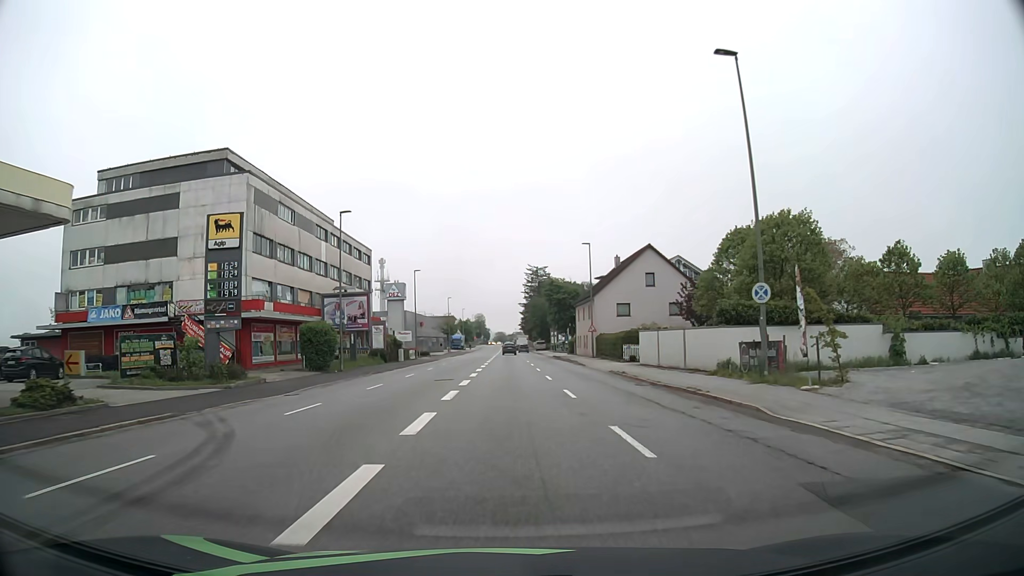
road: tertiary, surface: asphalt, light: Day
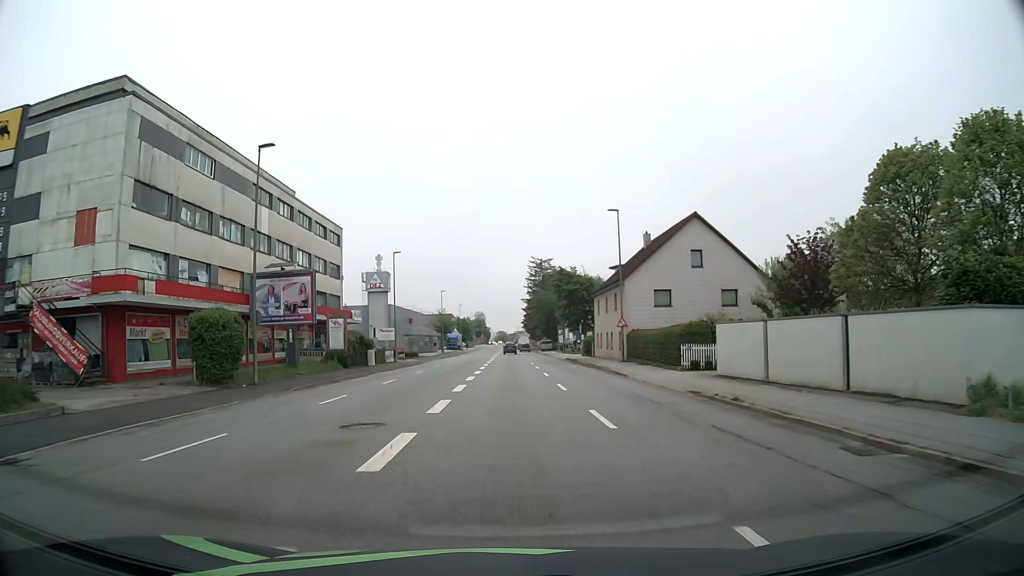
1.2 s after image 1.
(0.0, +15.3) m; 0°
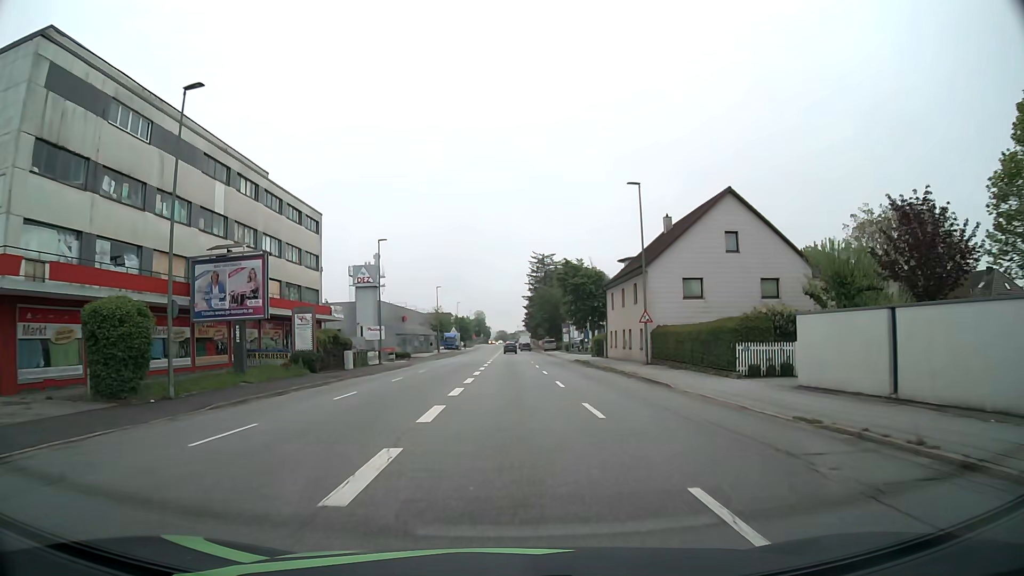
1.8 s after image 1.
(0.0, +7.6) m; 0°
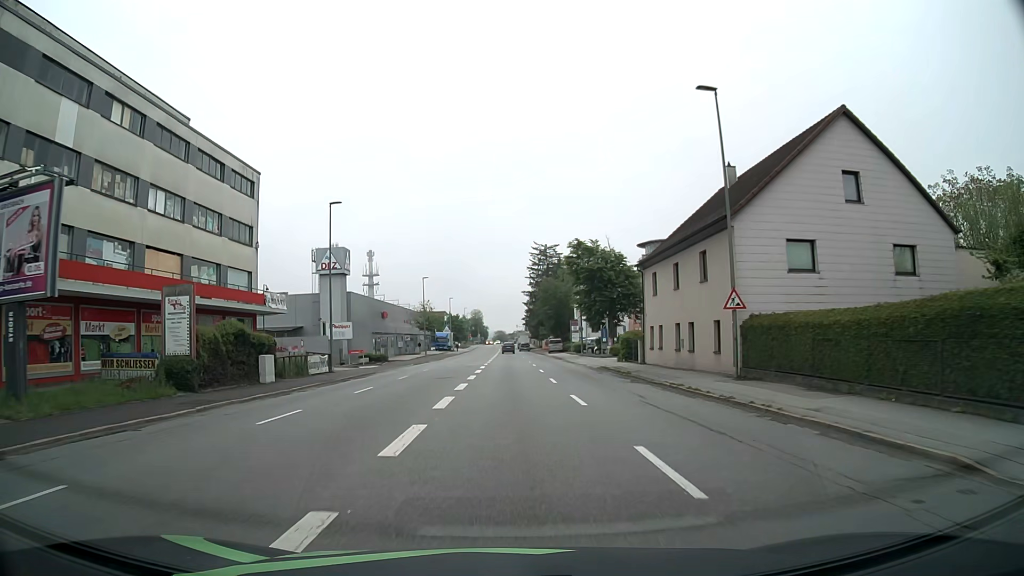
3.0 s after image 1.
(0.0, +15.3) m; 0°
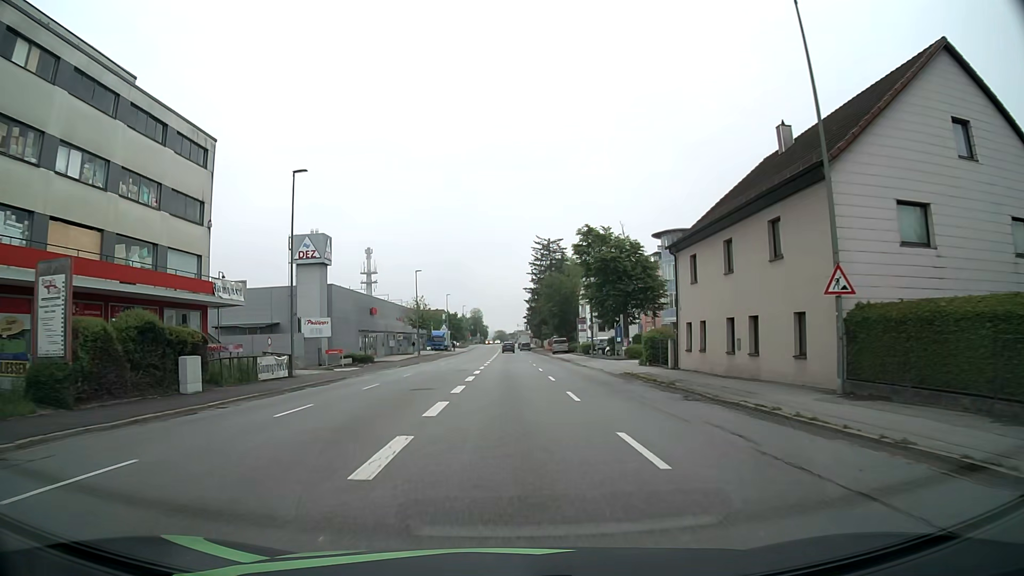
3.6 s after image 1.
(0.0, +7.6) m; 0°
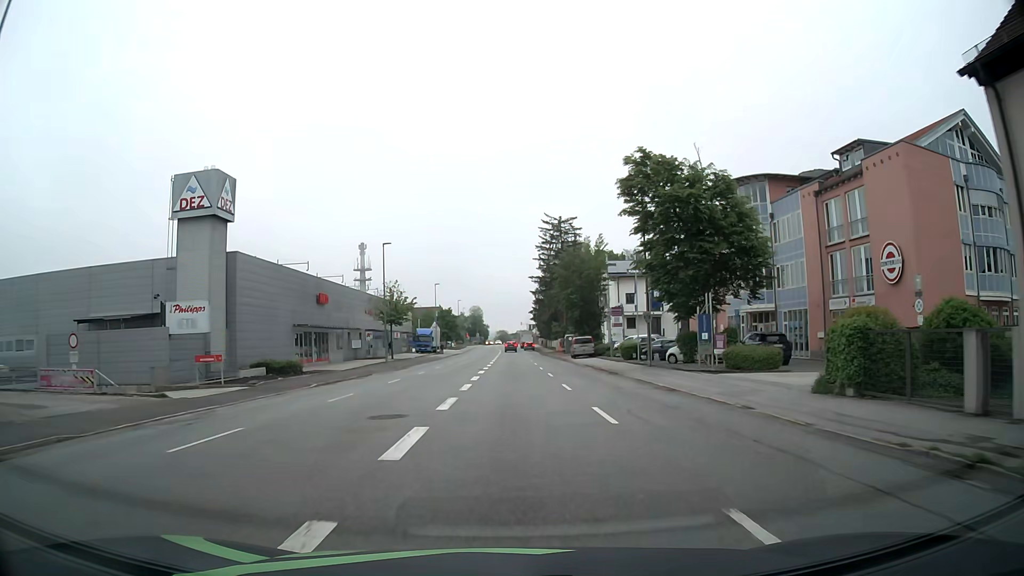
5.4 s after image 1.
(0.0, +22.9) m; 0°
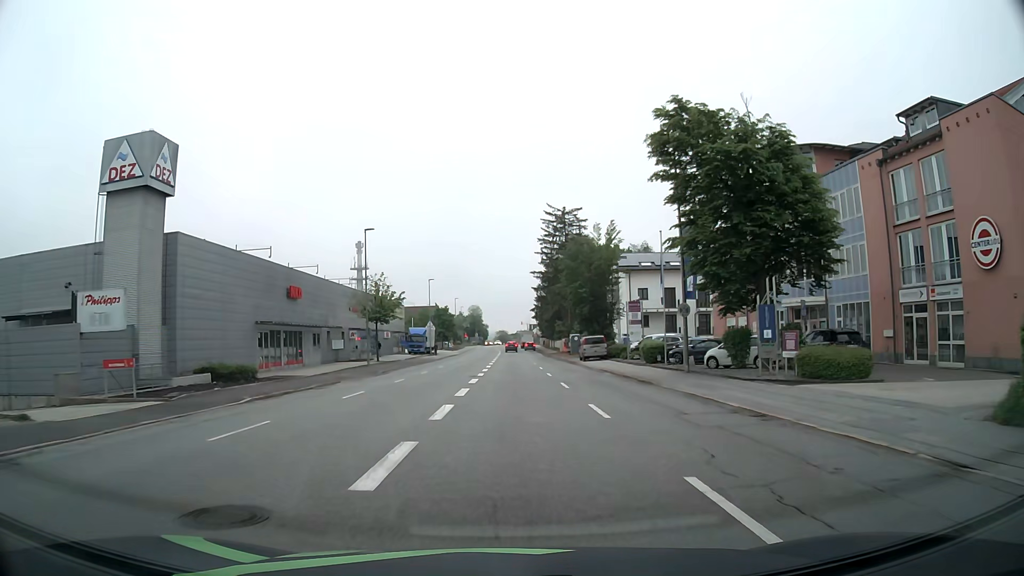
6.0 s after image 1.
(0.0, +7.6) m; 0°
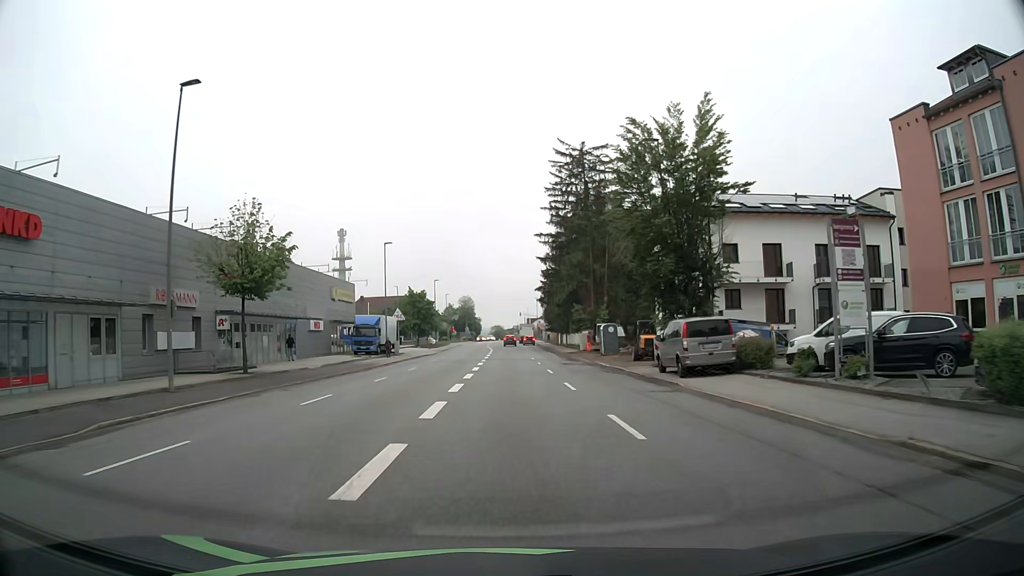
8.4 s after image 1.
(+0.1, +30.6) m; 0°
